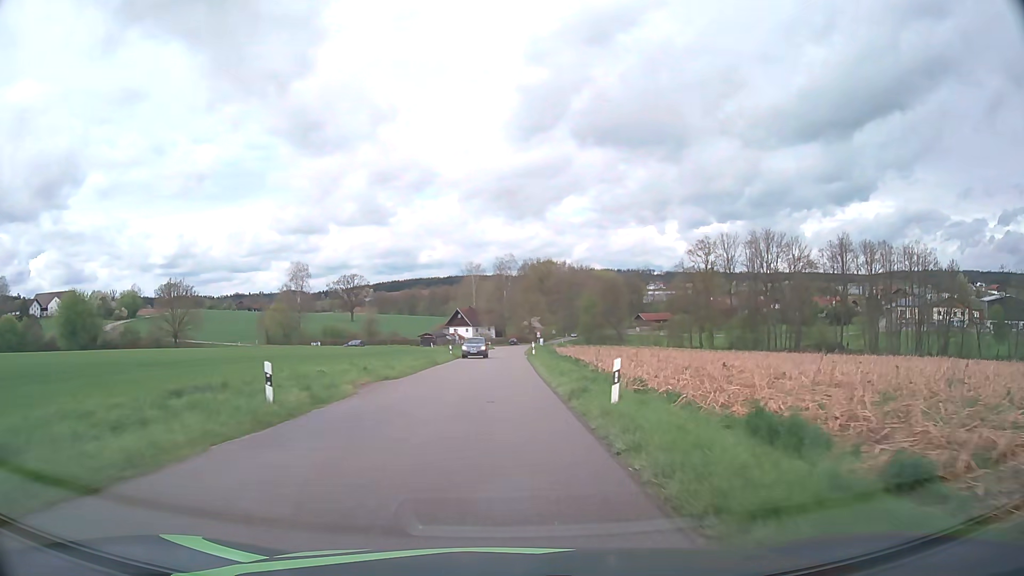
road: unclassified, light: Day
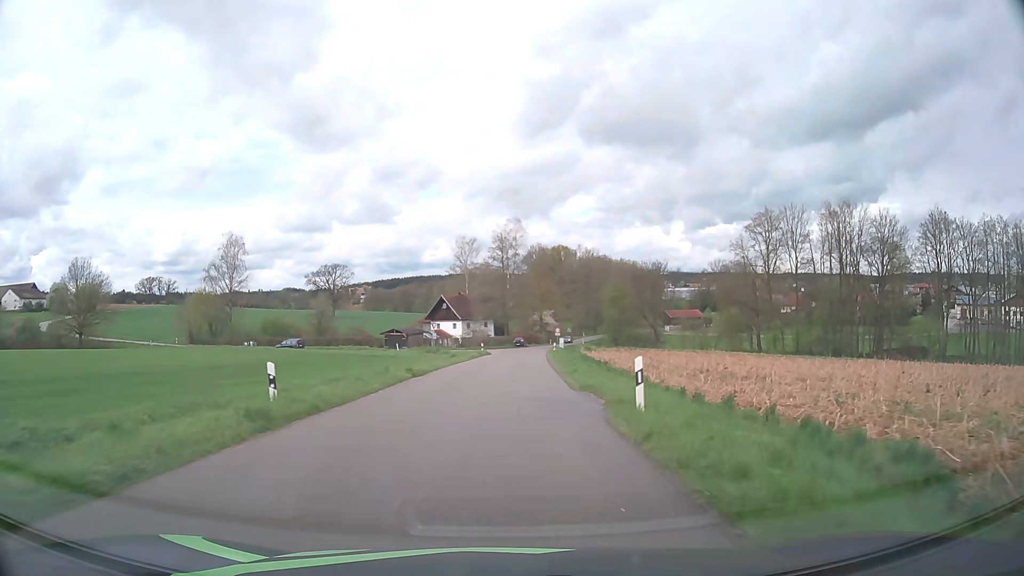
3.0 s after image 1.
(-0.1, +40.9) m; 0°
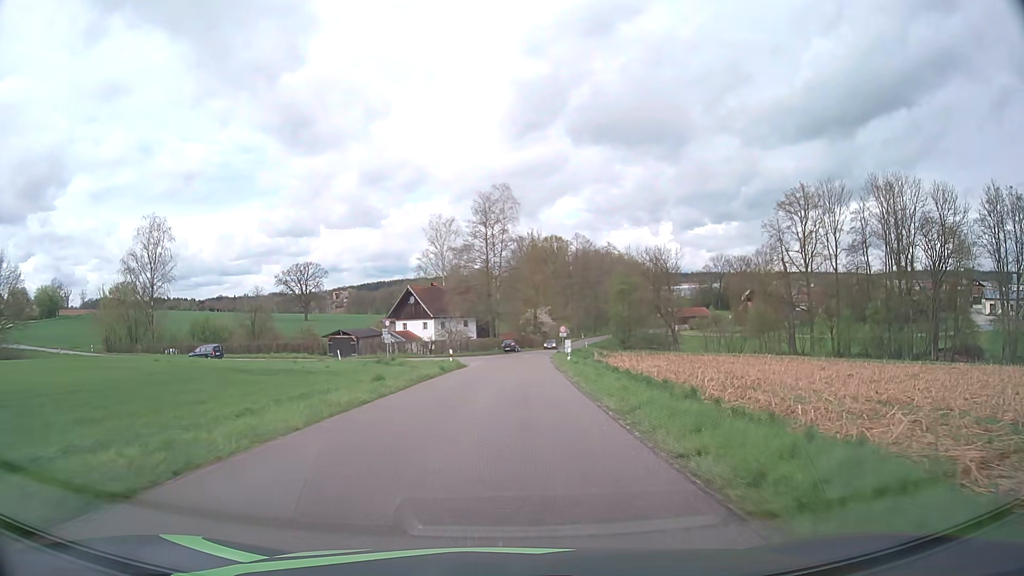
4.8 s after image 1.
(+0.1, +23.5) m; +1°
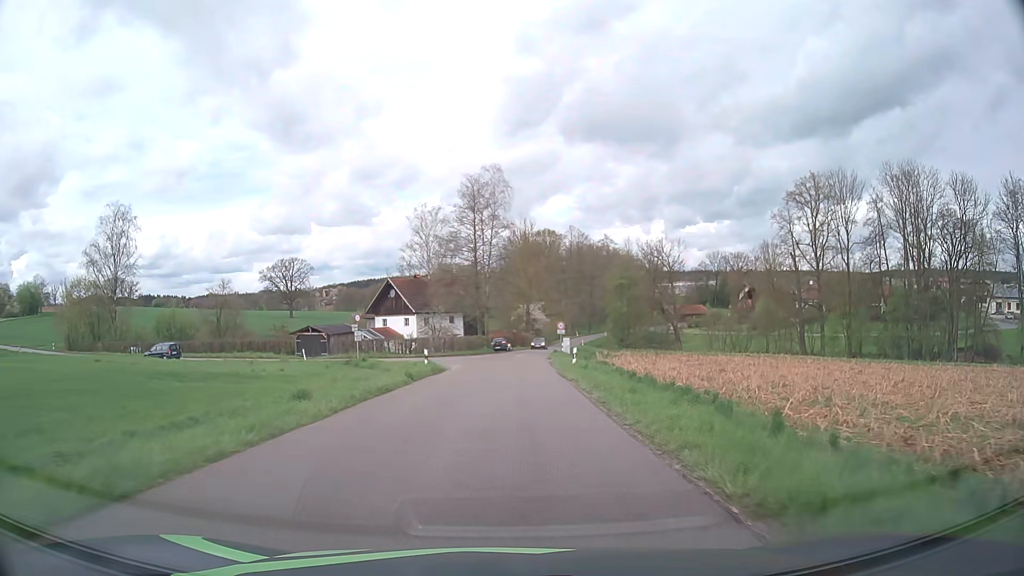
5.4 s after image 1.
(0.0, +7.6) m; 0°
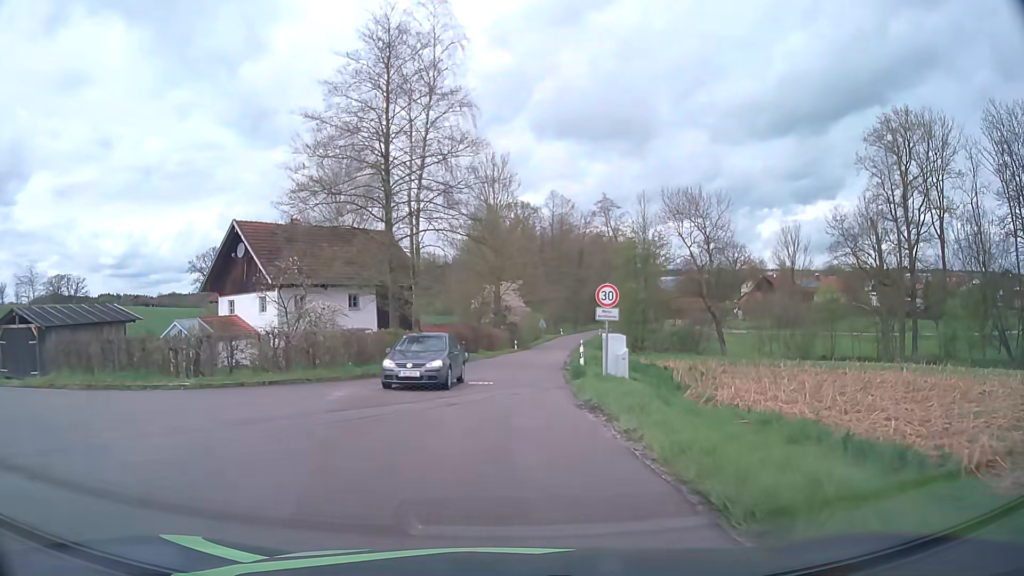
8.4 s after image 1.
(+0.8, +35.5) m; +2°
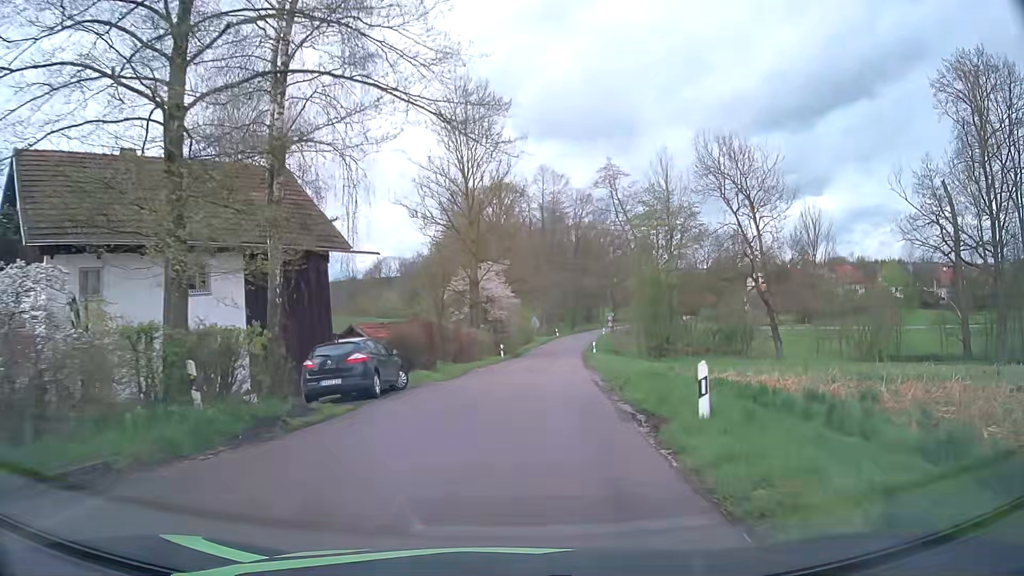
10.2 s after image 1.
(+0.4, +18.5) m; +1°
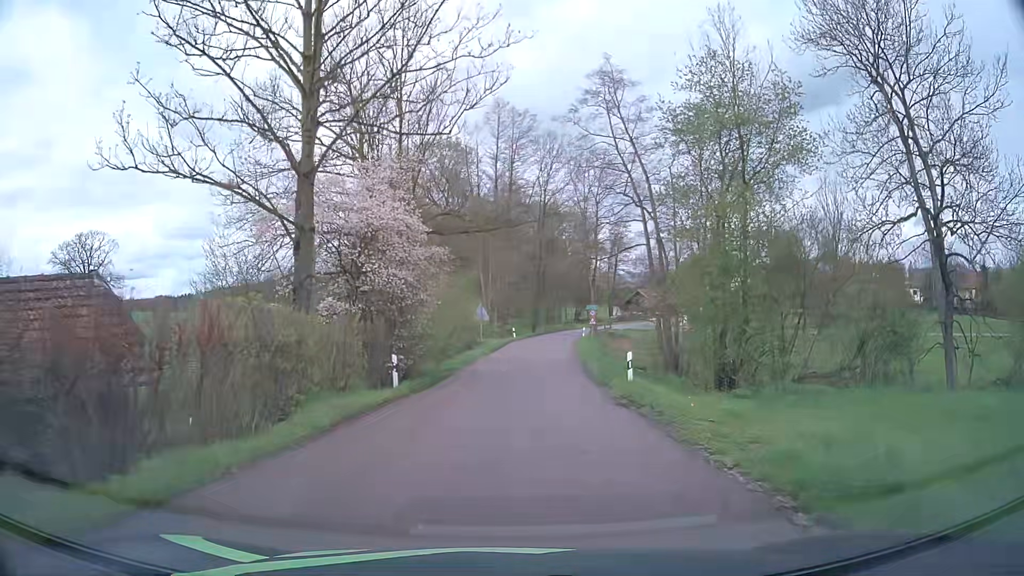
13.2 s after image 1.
(+1.3, +28.6) m; +5°
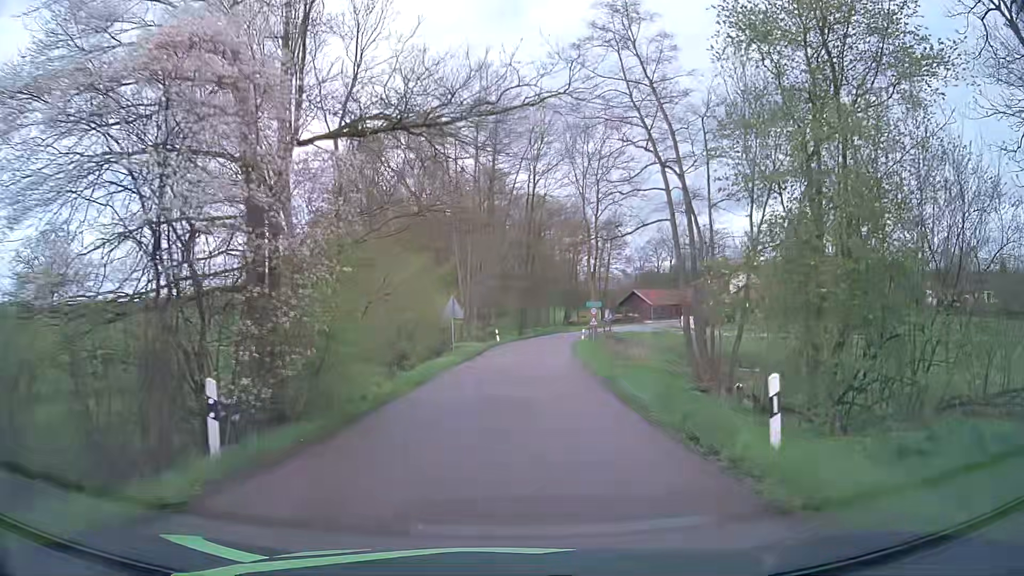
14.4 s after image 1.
(+0.1, +11.1) m; +1°
(0, +10) (0, +20) (+1, +30) (+2, +40) (+3, +50) (+5, +60) (+8, +69) (+12, +78) (+16, +87) (+22, +96) m
